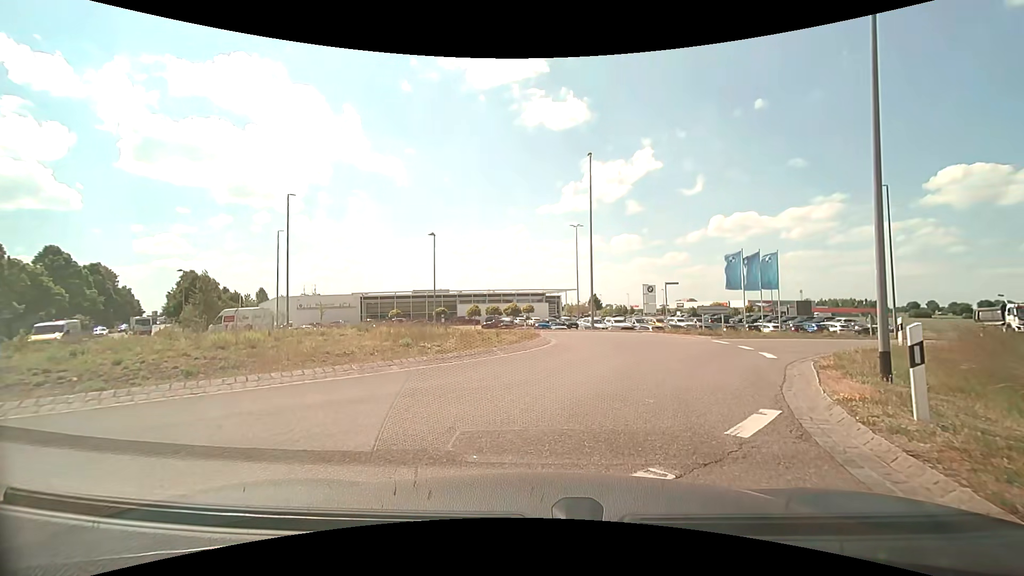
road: secondary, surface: asphalt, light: Day
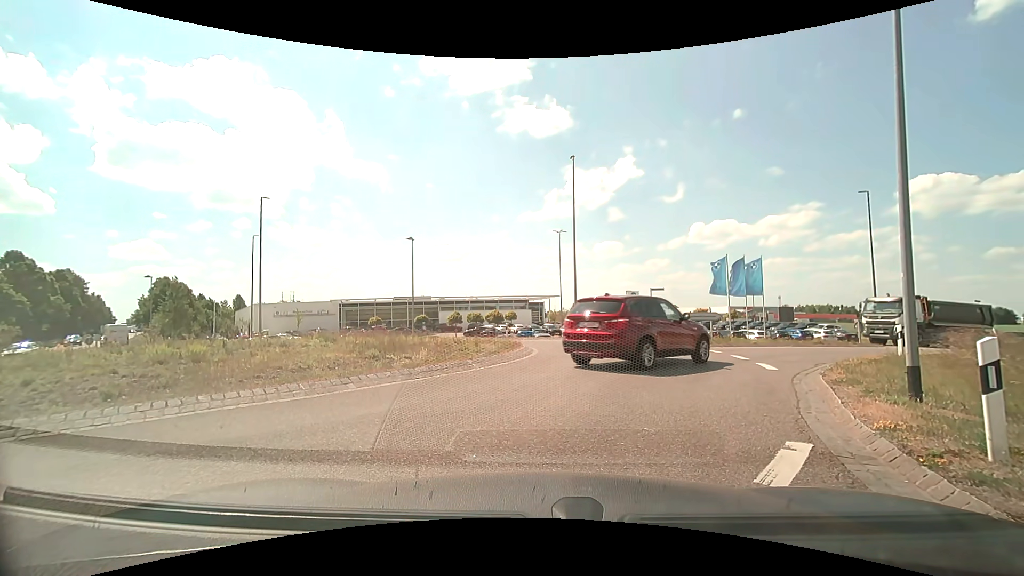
(0.0, +1.1) m; +1°
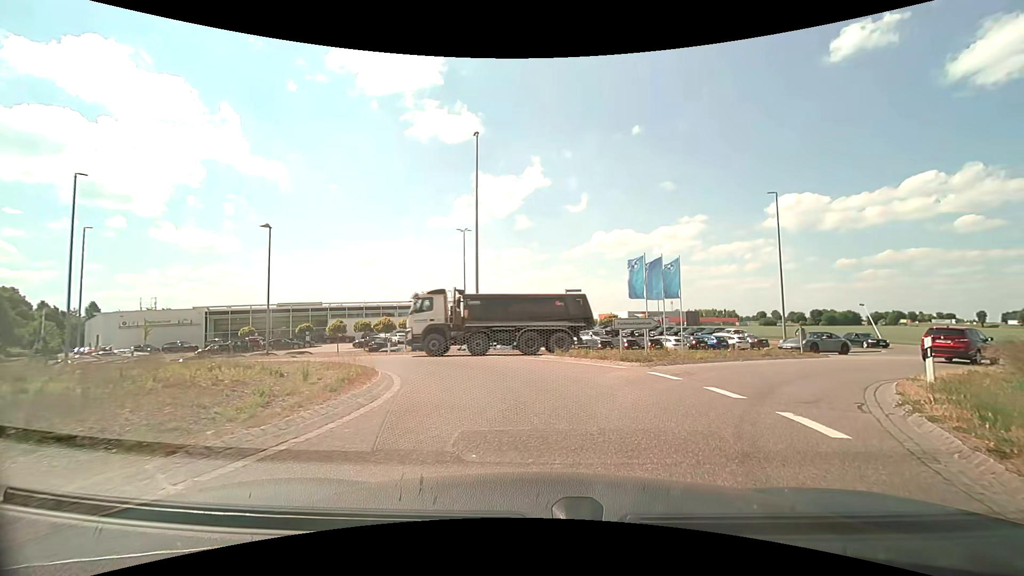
(+0.6, +7.2) m; +11°
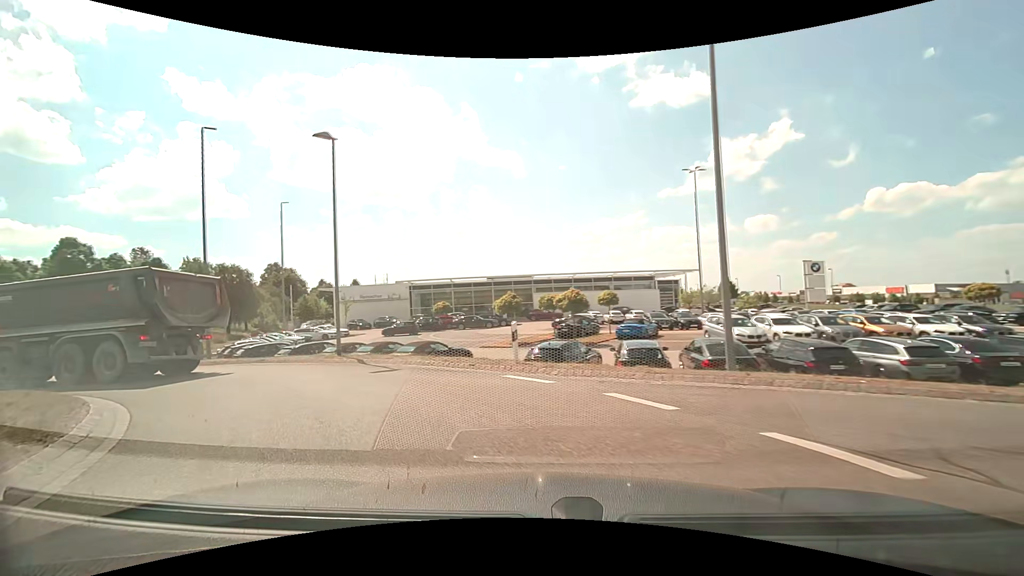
(-1.3, +16.6) m; -25°
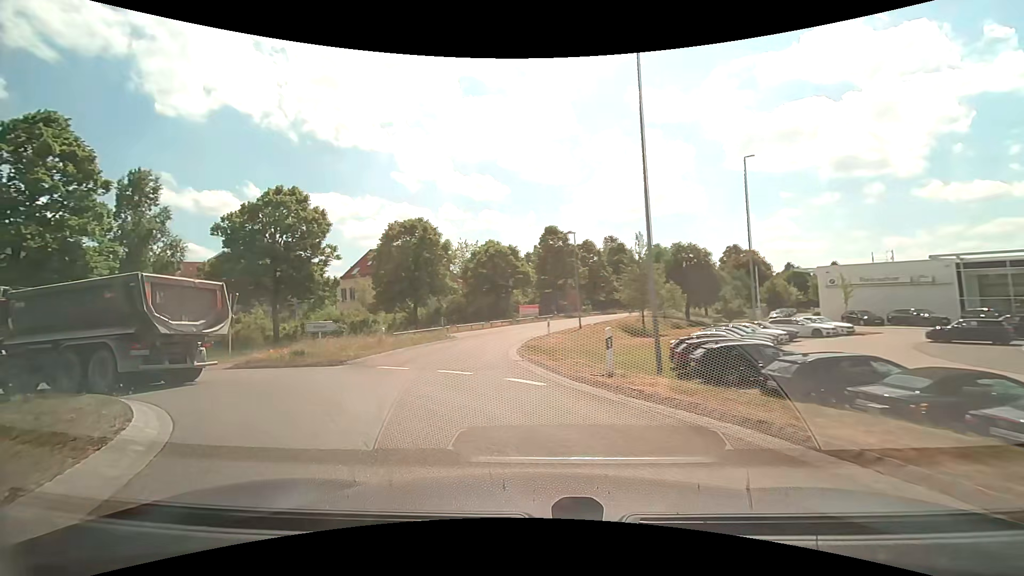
(-5.6, +12.0) m; -49°
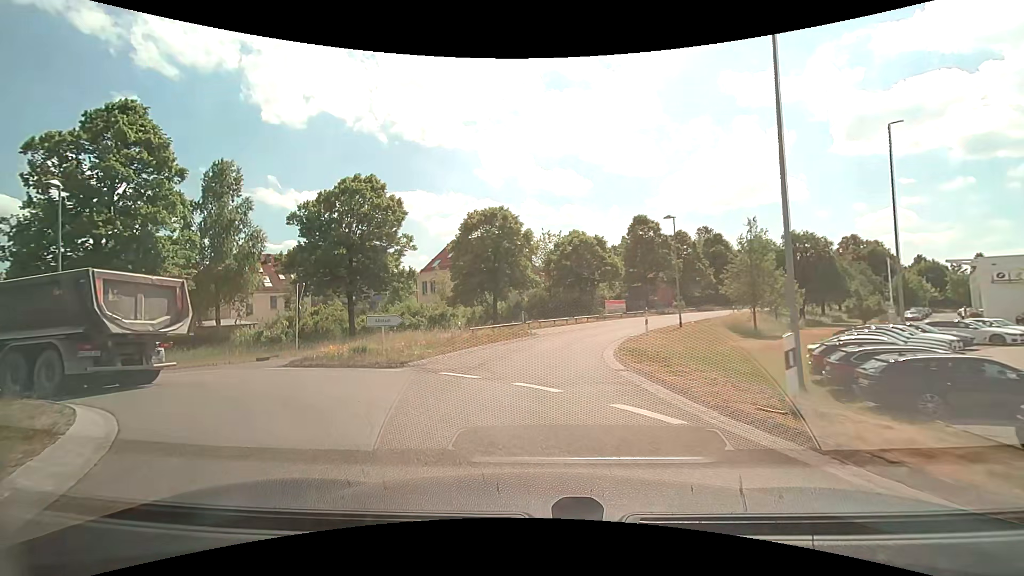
(-0.3, +3.7) m; -10°
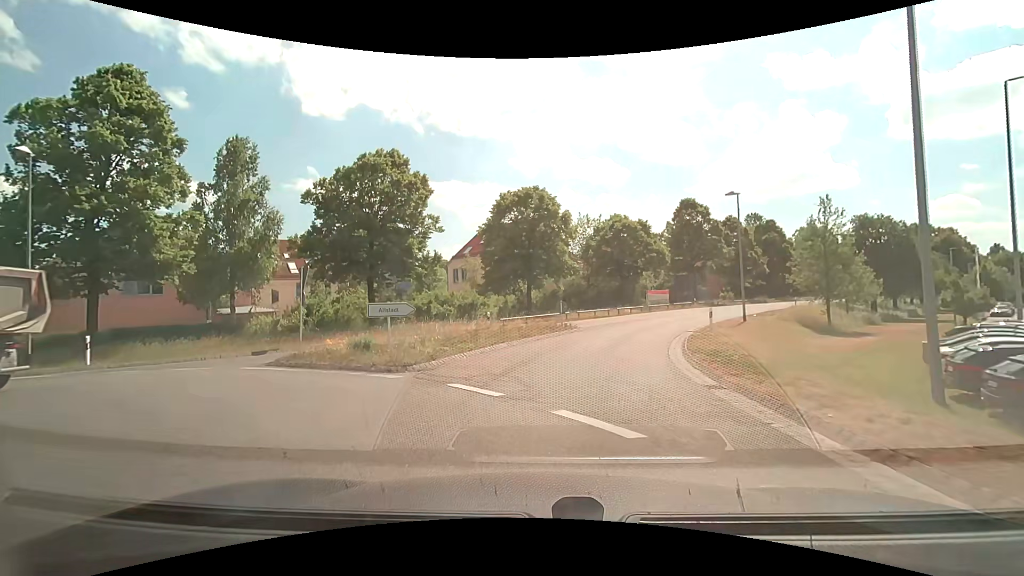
(-0.1, +3.8) m; -4°
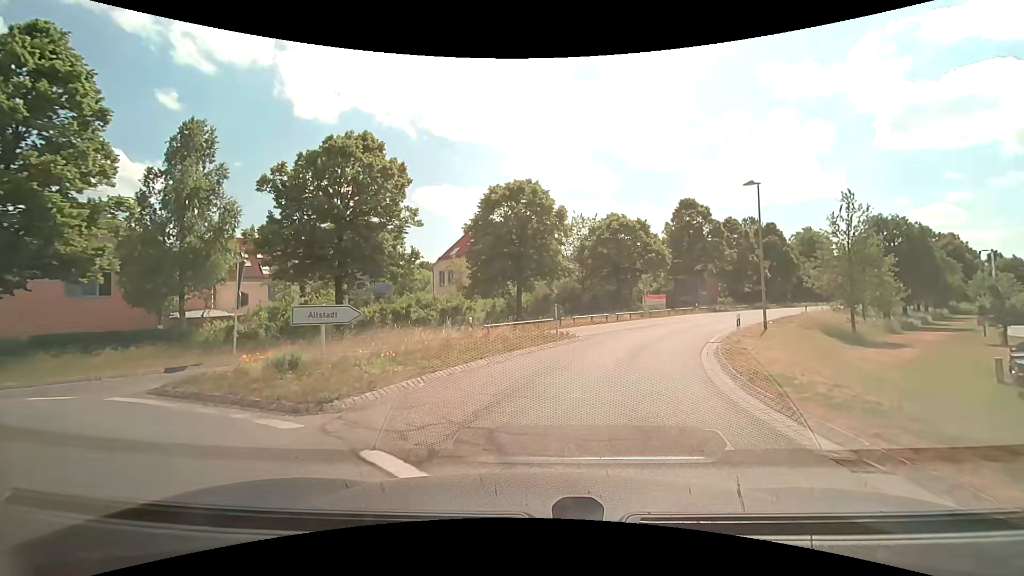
(0.0, +4.0) m; +1°
